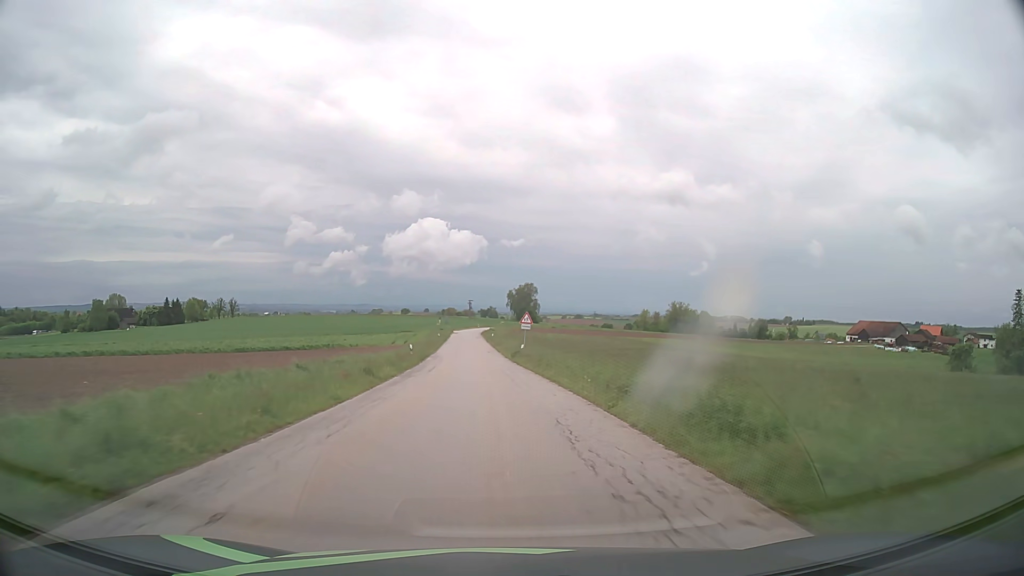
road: tertiary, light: Day
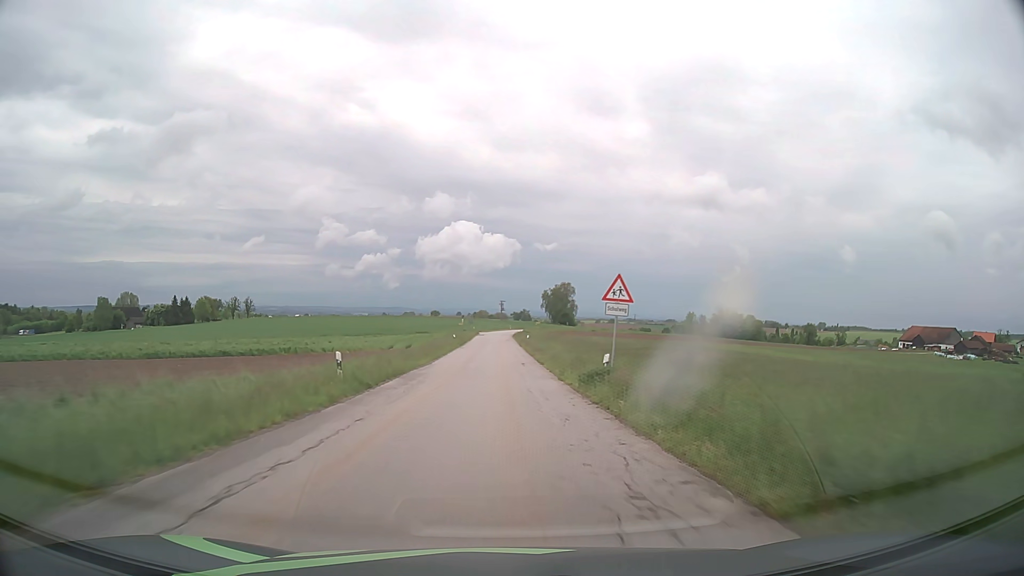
(-0.7, +25.1) m; -3°
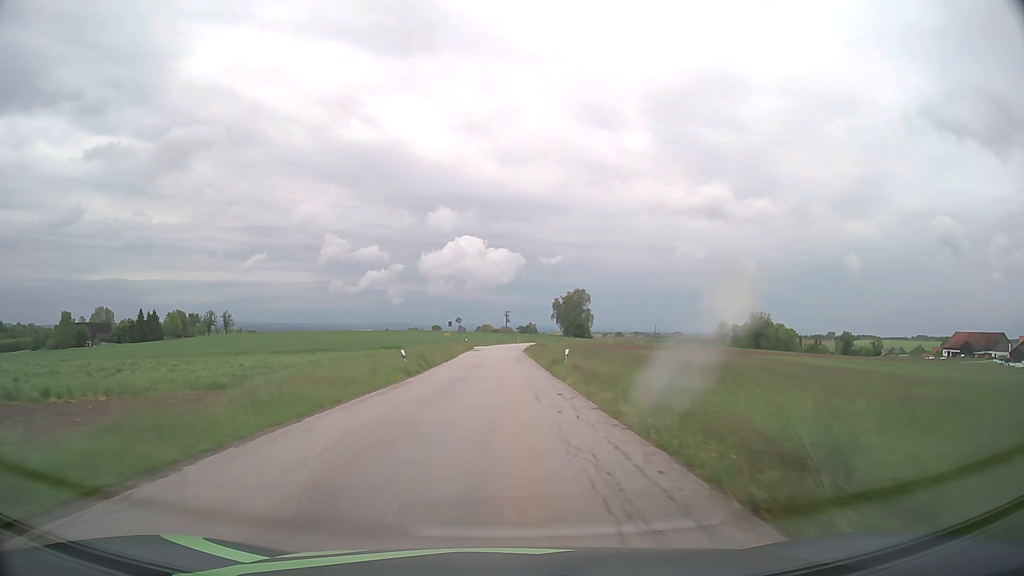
(-0.3, +37.5) m; -1°
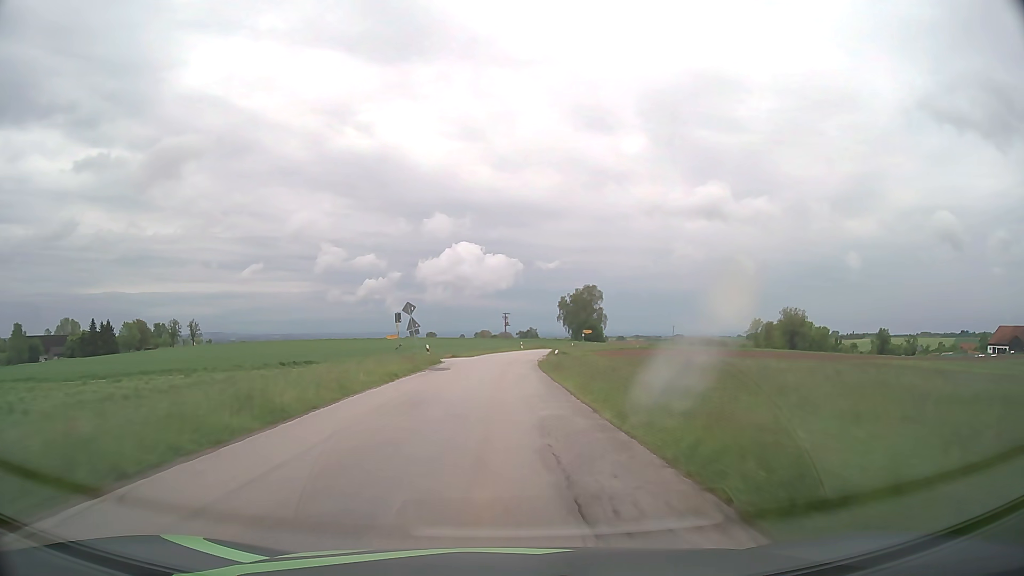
(+0.1, +37.3) m; 0°
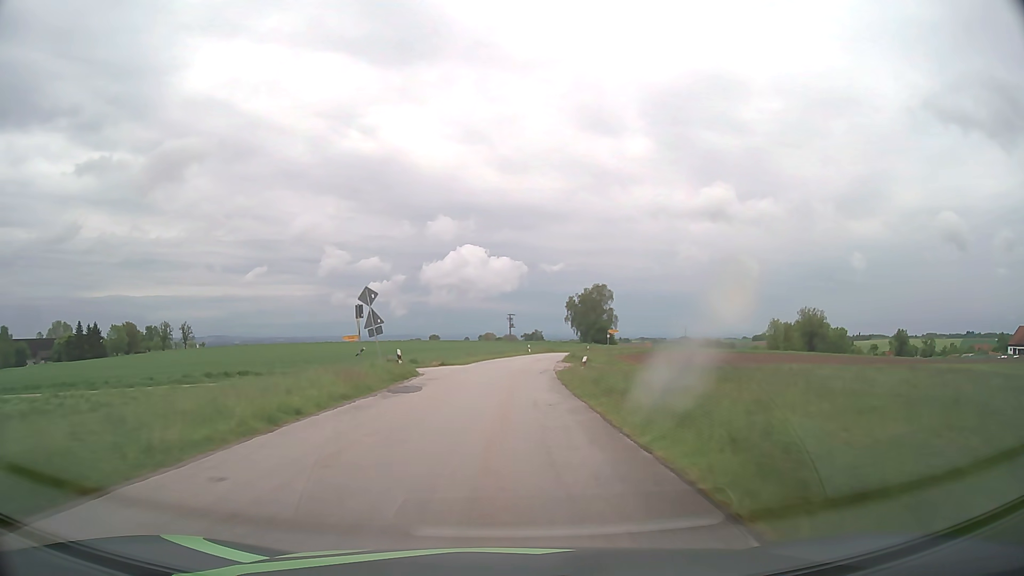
(-0.1, +12.4) m; 0°
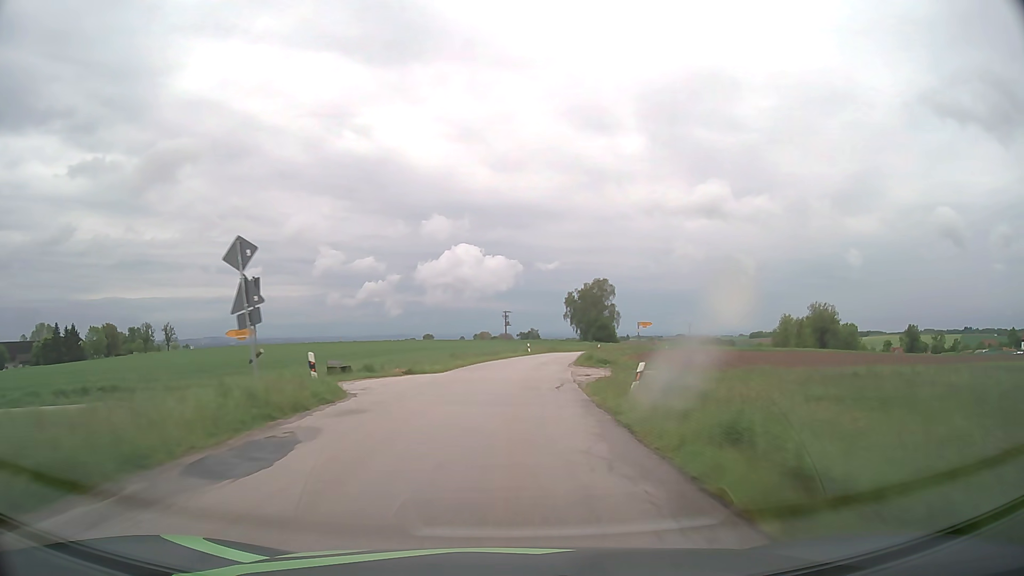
(0.0, +12.4) m; 0°
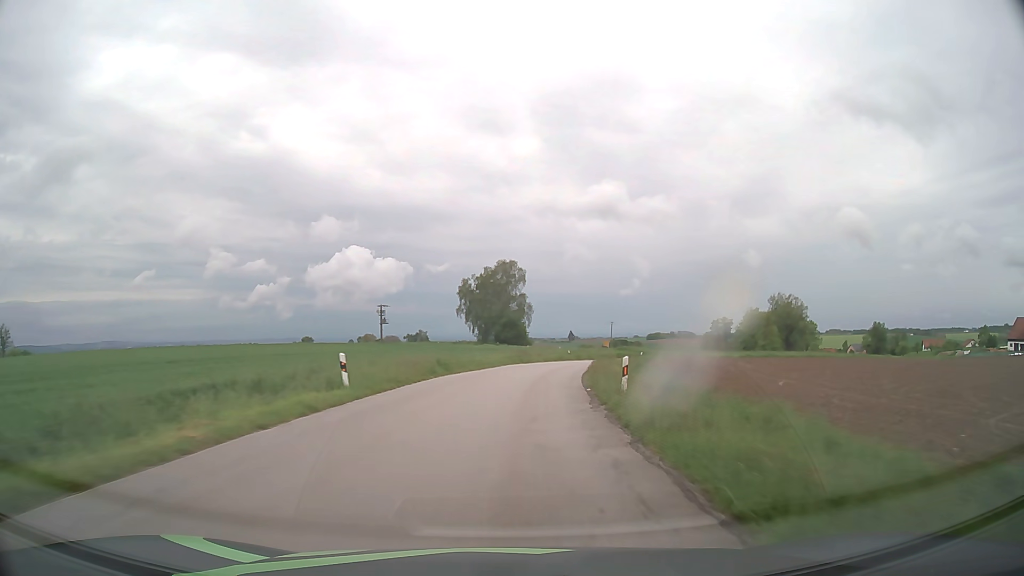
(+3.3, +49.6) m; +9°
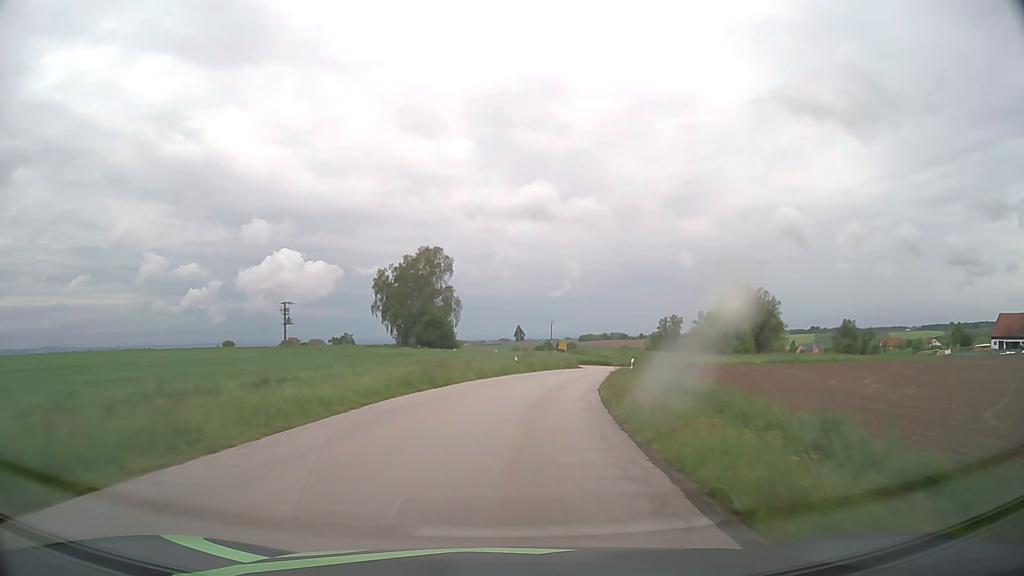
(+1.3, +24.9) m; +6°
(0, +10) (+1, +20) (+3, +30) (+5, +40) (+7, +49) (+11, +59) (+14, +68) (+19, +77) (+24, +86) (+29, +94) m
